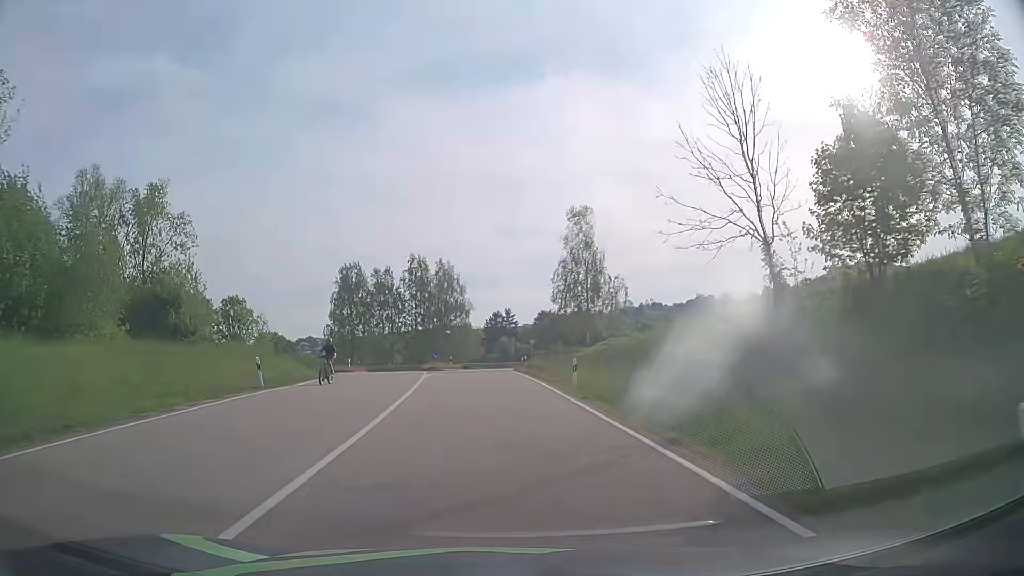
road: secondary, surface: asphalt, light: Day
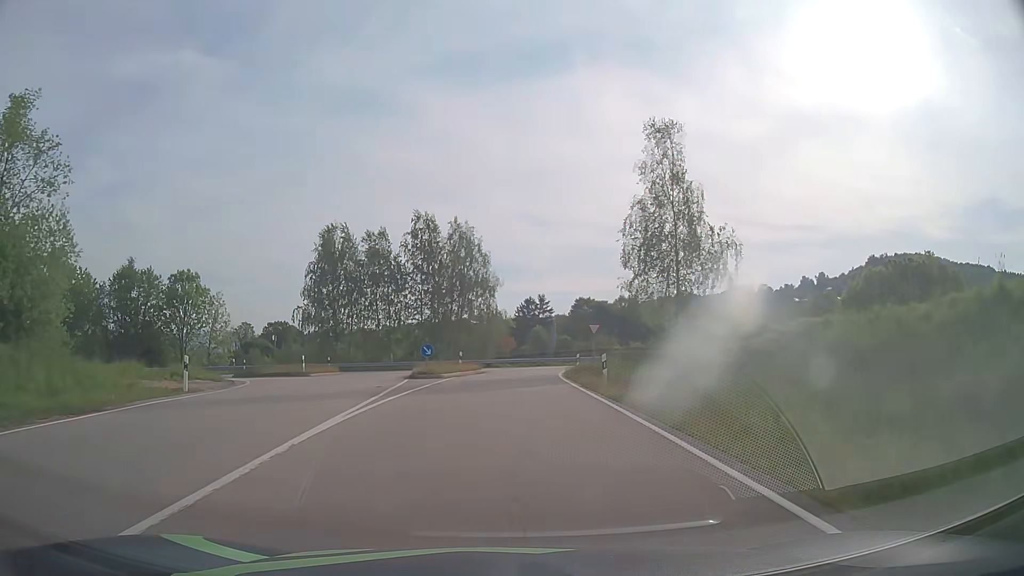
(-0.8, +23.4) m; -3°
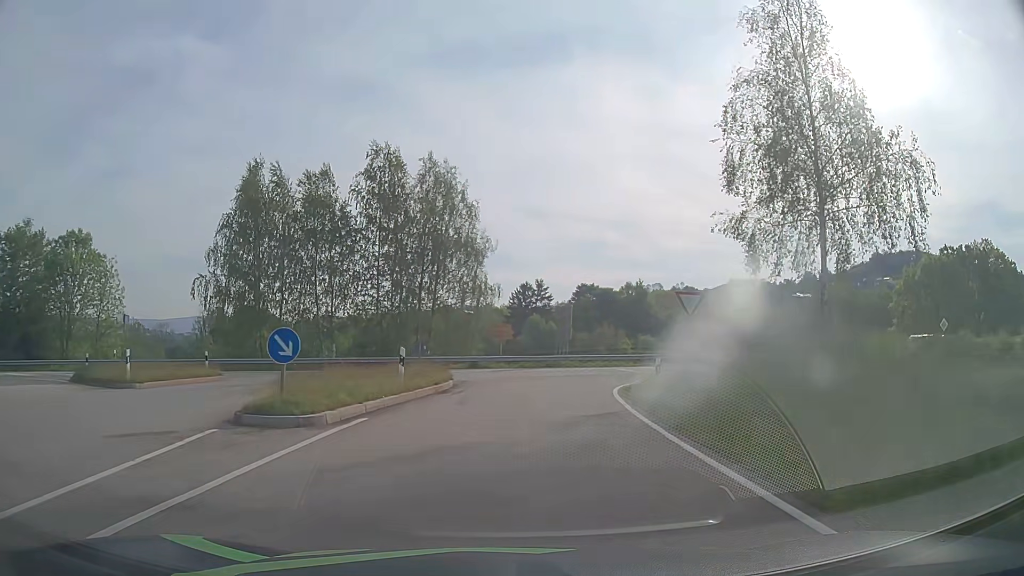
(0.0, +19.6) m; +1°
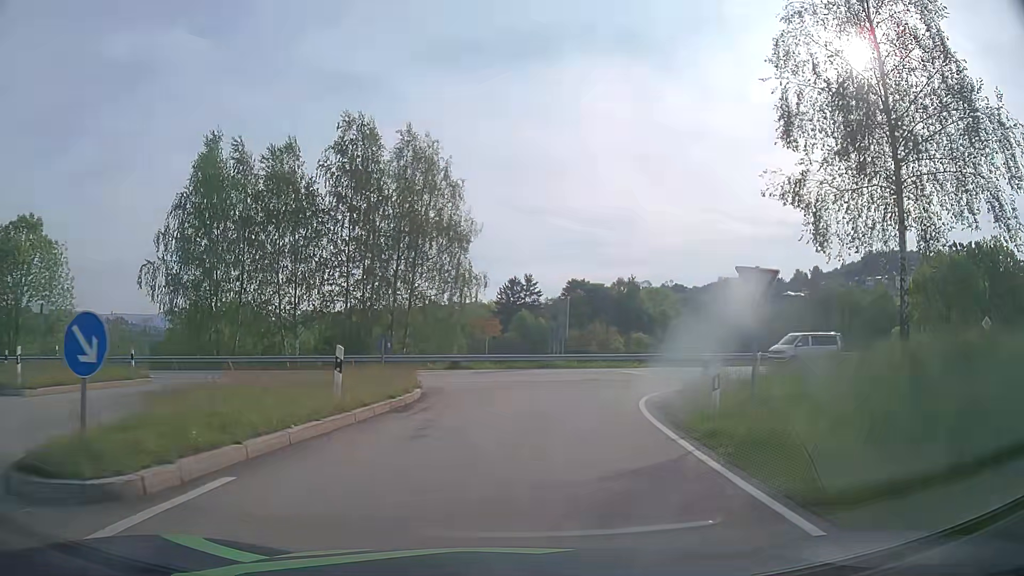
(0.0, +5.4) m; +1°
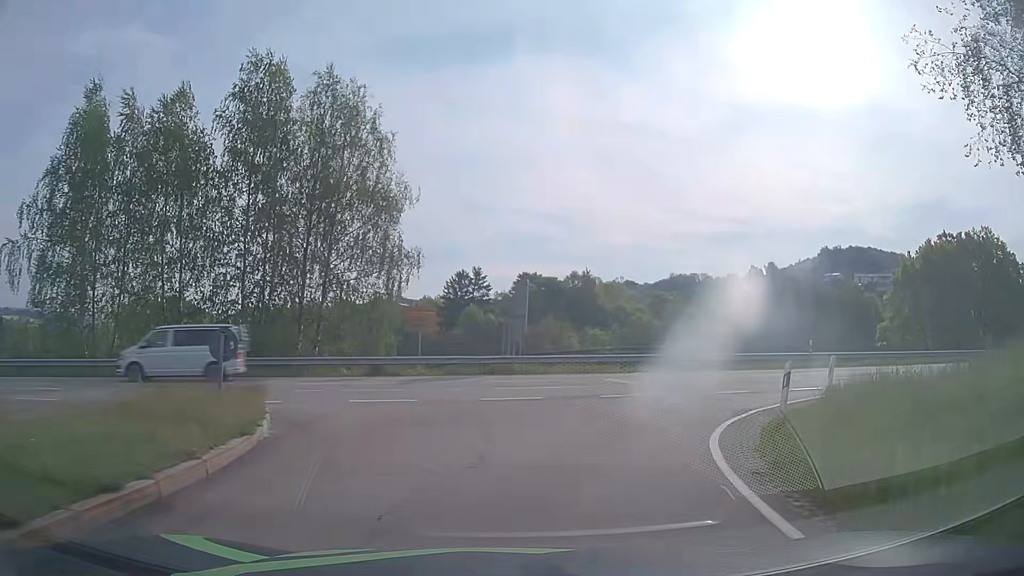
(+0.2, +8.7) m; +4°
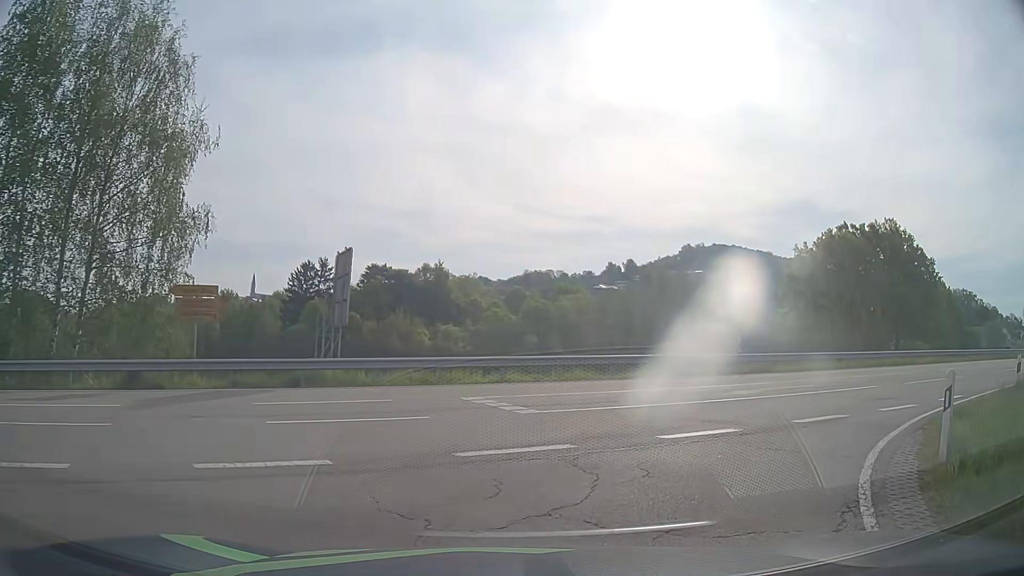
(+0.8, +8.7) m; +12°
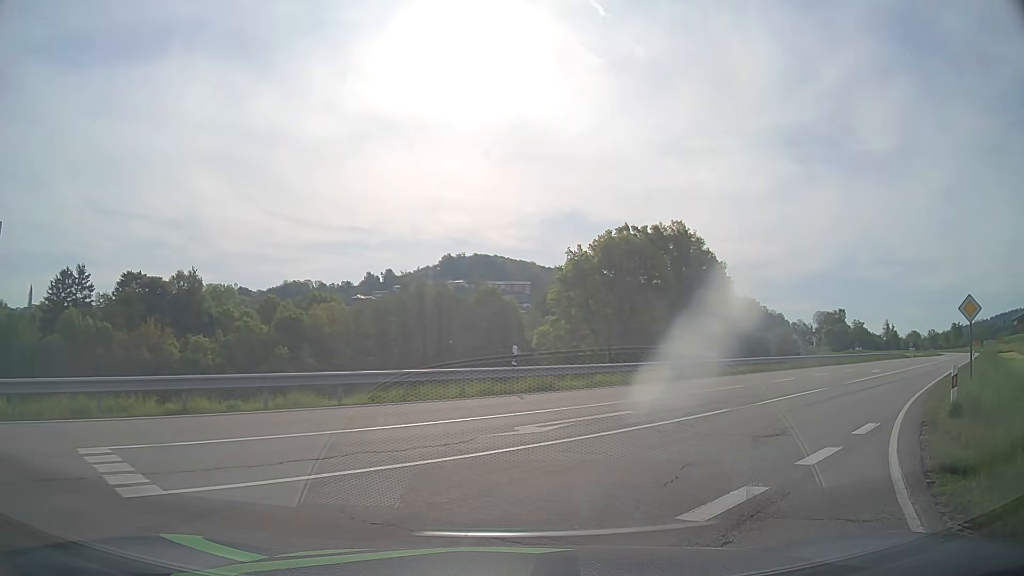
(+1.1, +6.3) m; +19°
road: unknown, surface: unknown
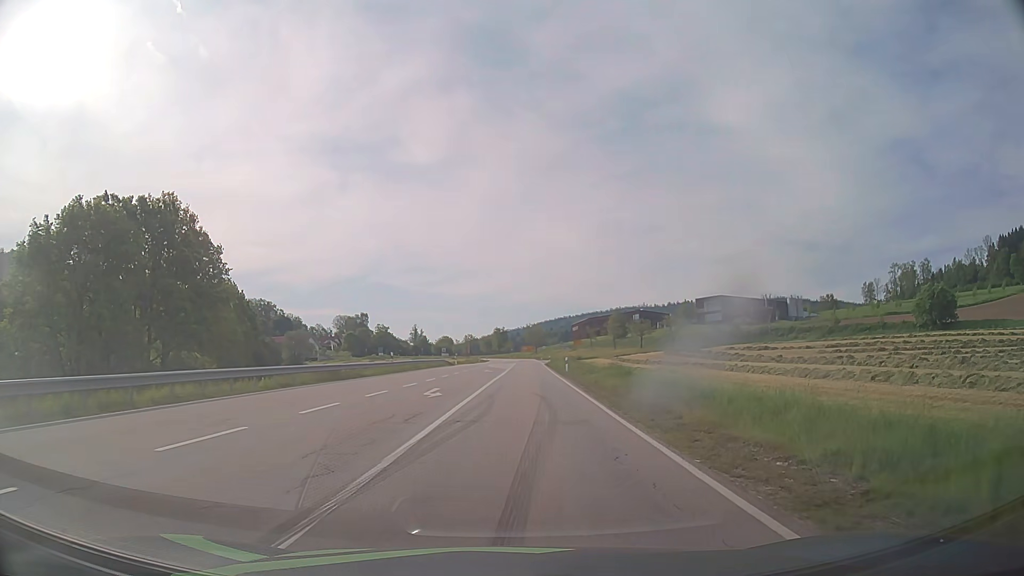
(+8.1, +16.4) m; +43°
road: secondary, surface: asphalt
